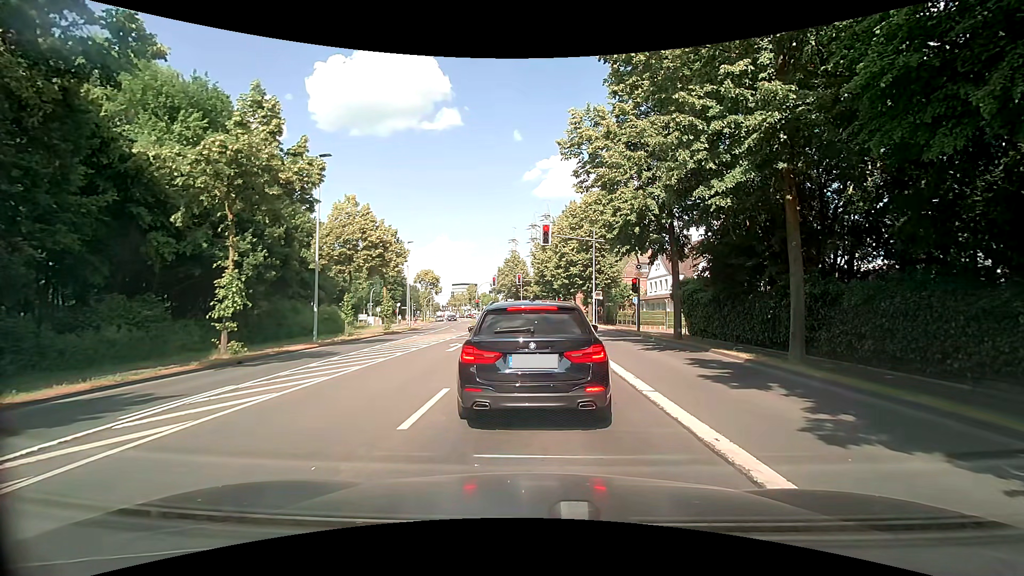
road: secondary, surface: asphalt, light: Day
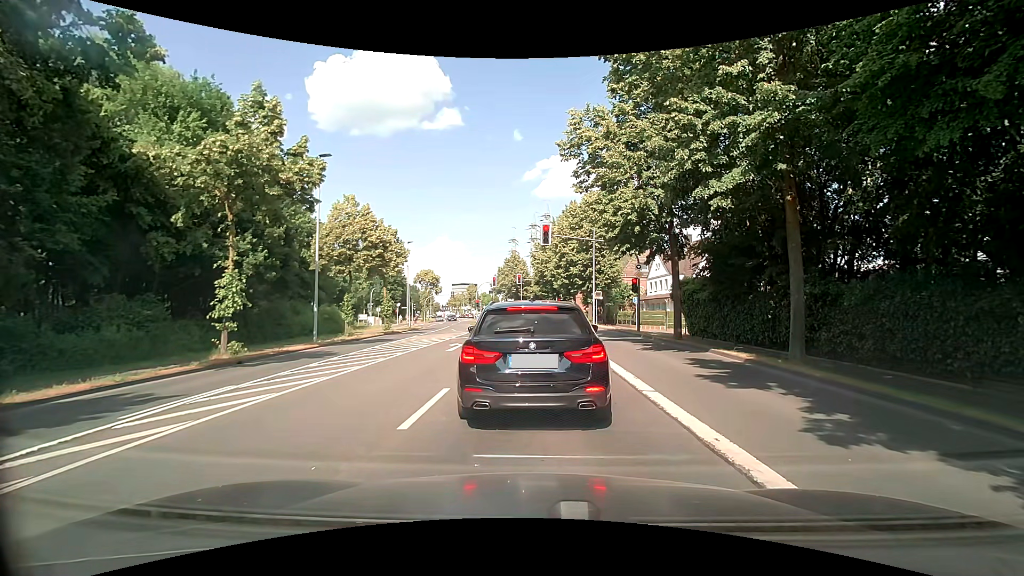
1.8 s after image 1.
(0.0, 0.0) m; 0°
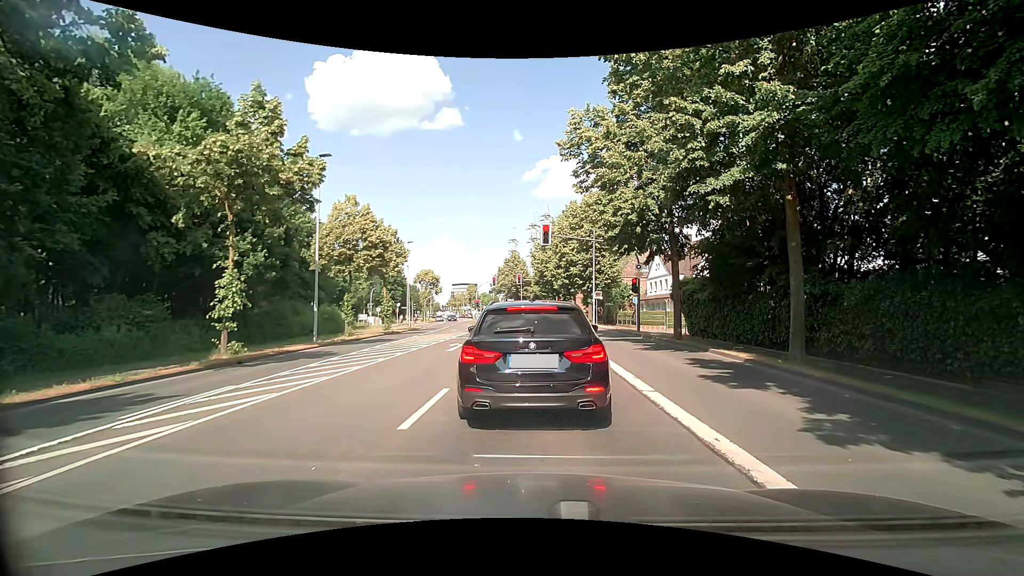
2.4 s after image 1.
(0.0, 0.0) m; 0°
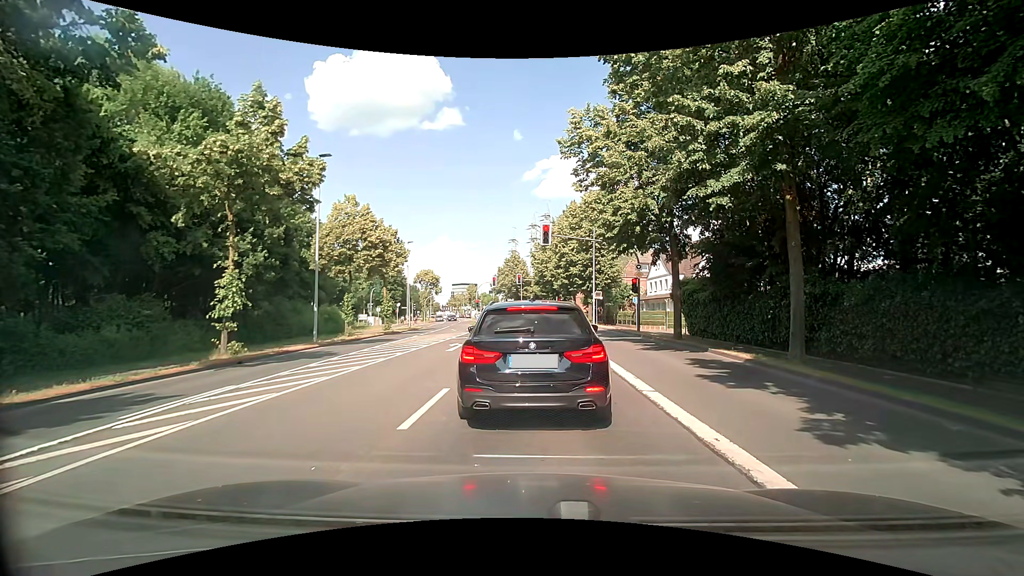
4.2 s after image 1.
(0.0, 0.0) m; 0°
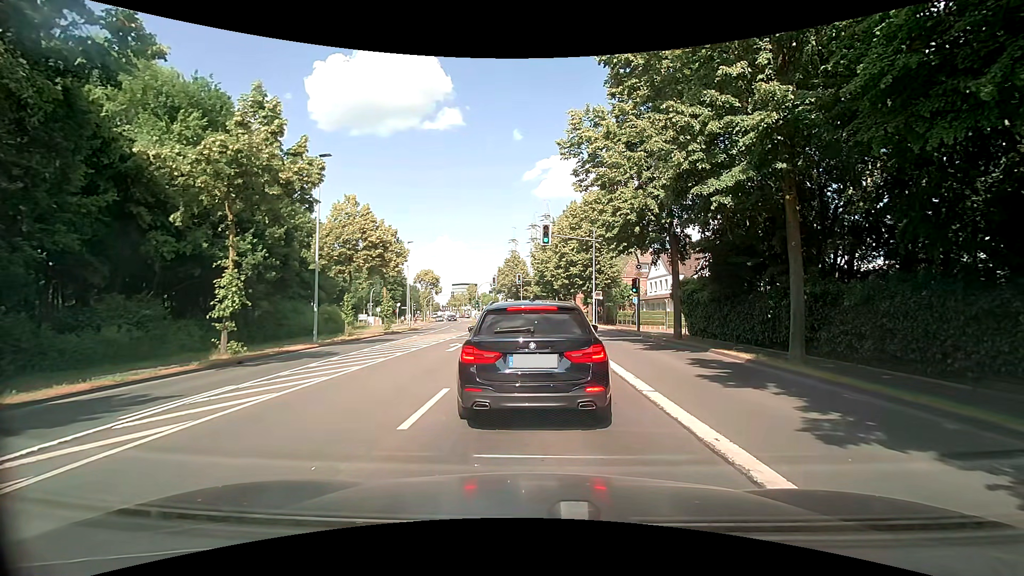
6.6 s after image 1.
(0.0, 0.0) m; 0°
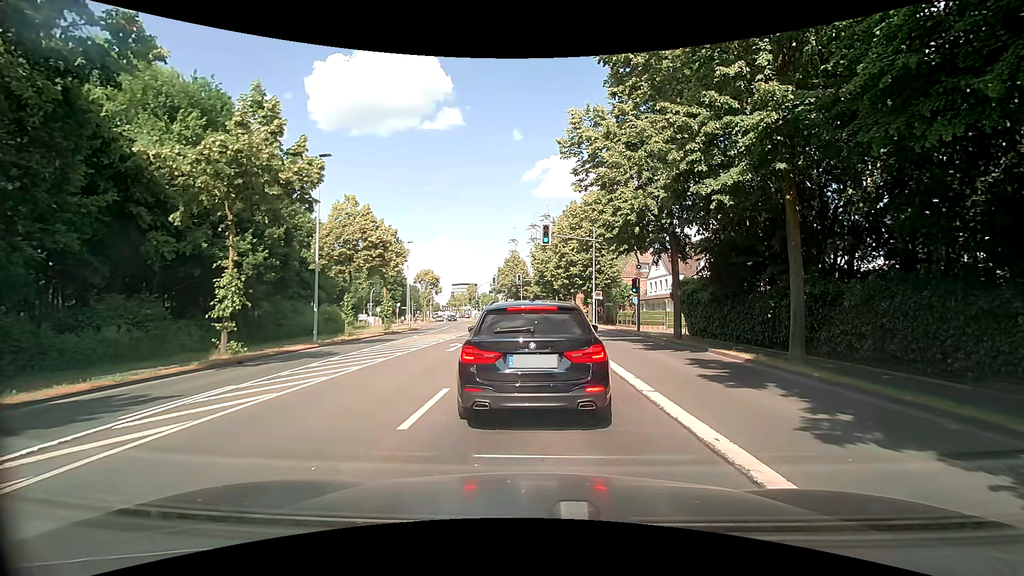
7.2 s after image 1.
(0.0, 0.0) m; 0°
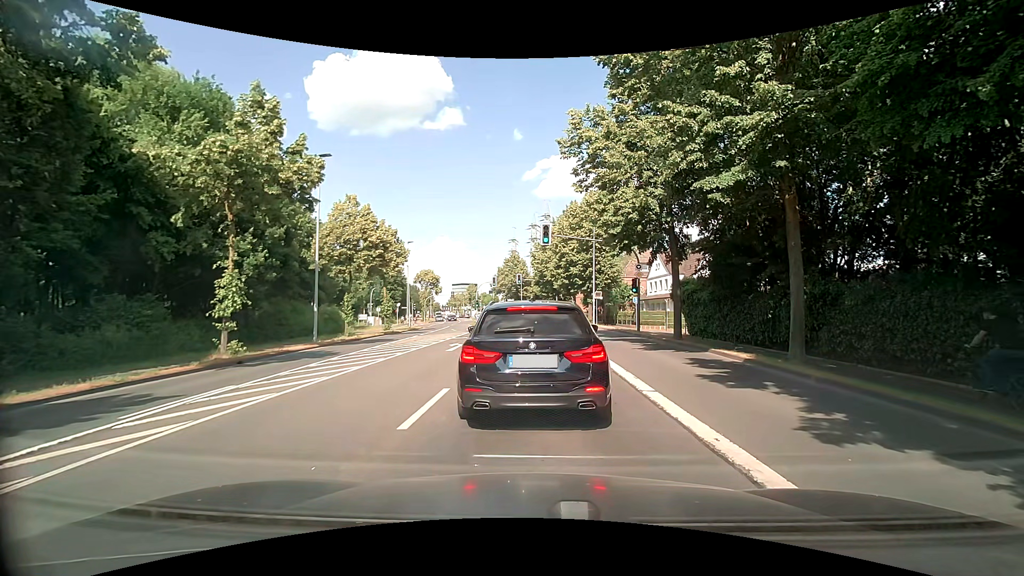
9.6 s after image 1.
(0.0, 0.0) m; 0°
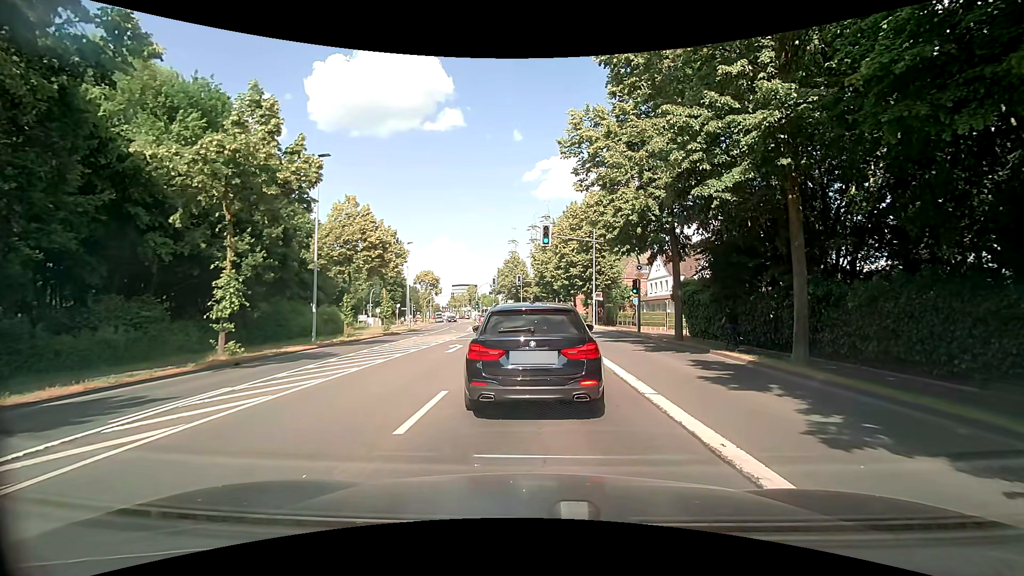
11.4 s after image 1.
(0.0, +0.1) m; 0°
